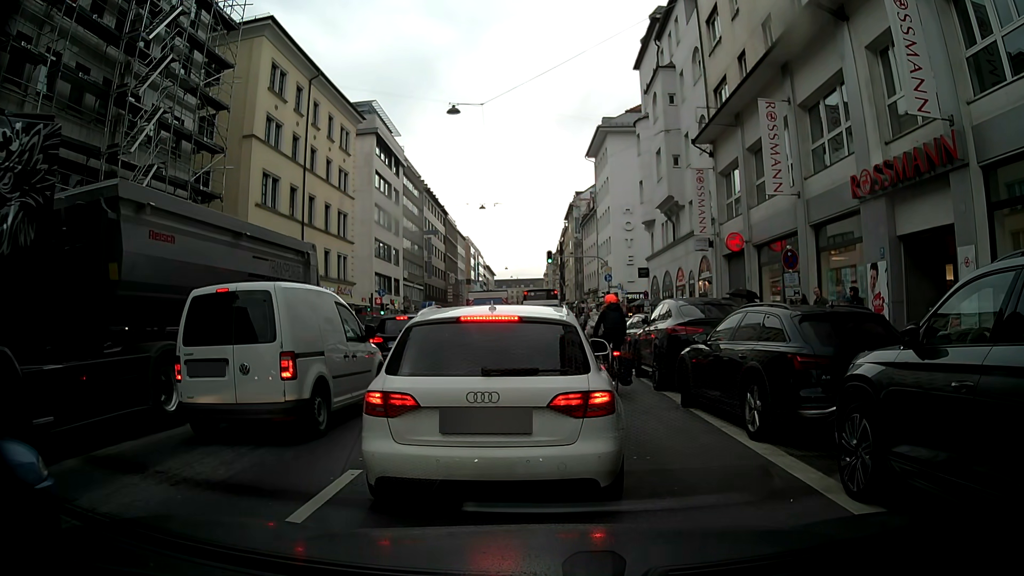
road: secondary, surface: asphalt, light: Day
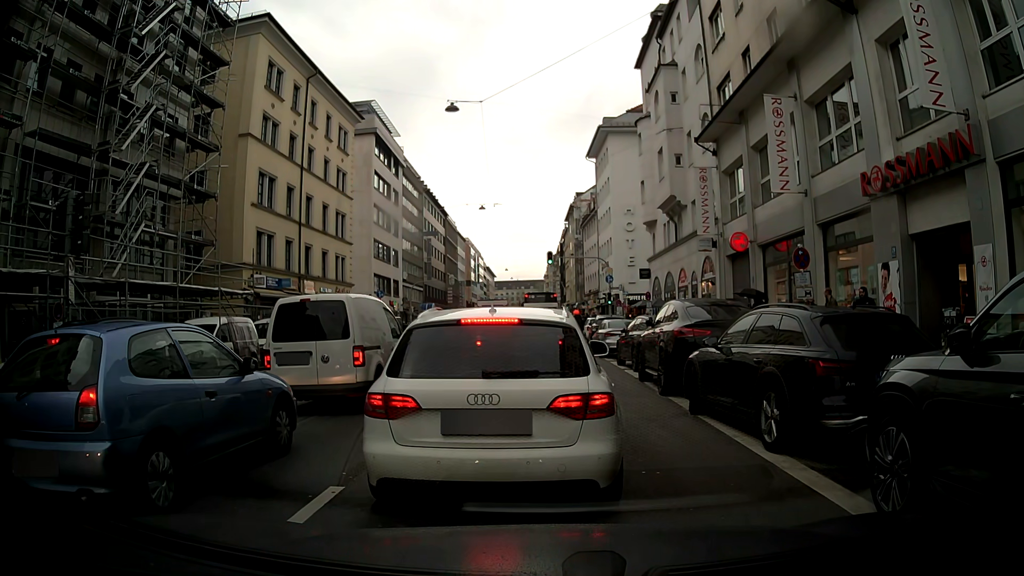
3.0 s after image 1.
(0.0, +0.6) m; 0°
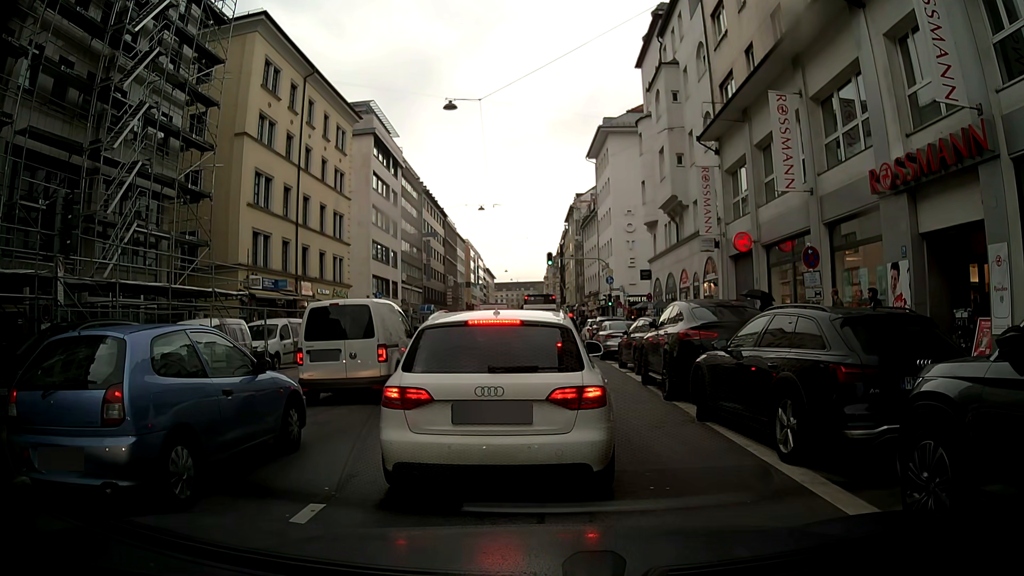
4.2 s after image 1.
(0.0, +0.5) m; 0°
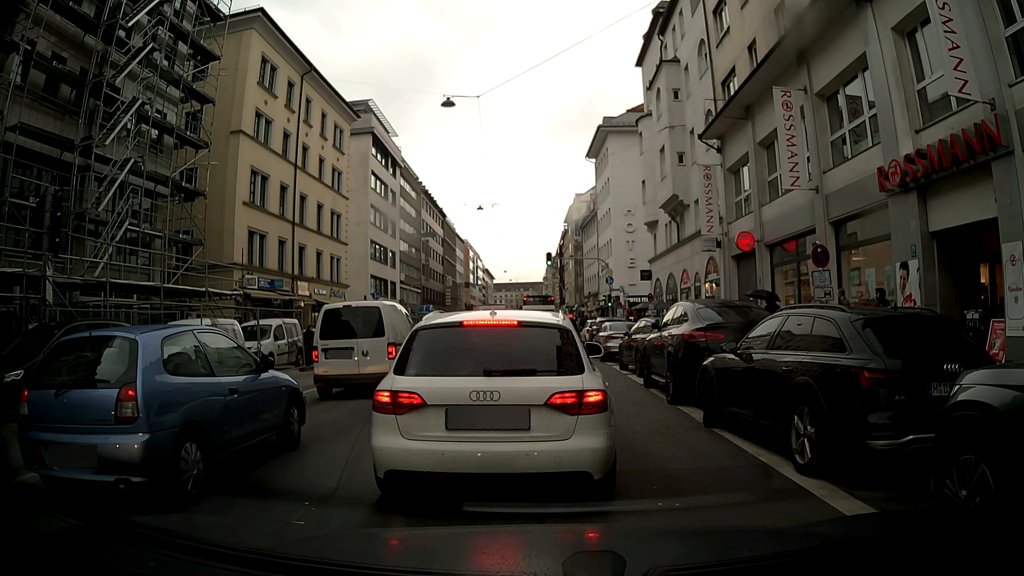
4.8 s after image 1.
(0.0, +0.5) m; 0°
